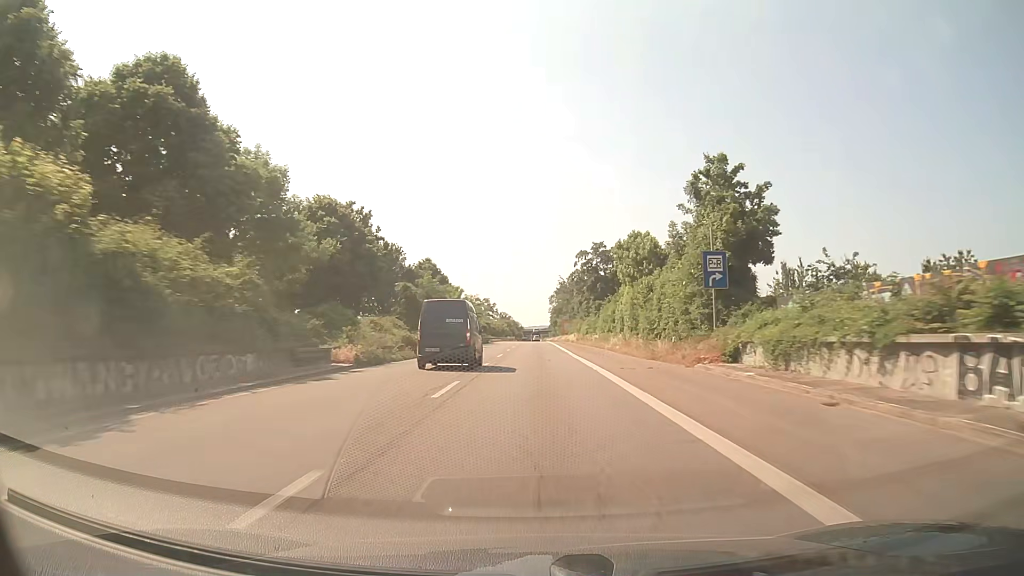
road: trunk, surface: asphalt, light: Day
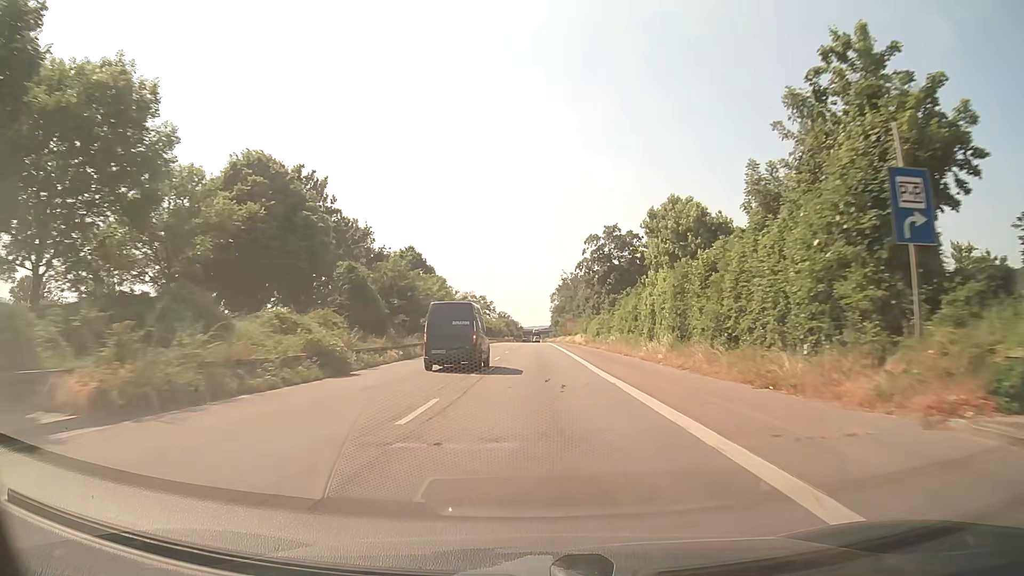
(0.0, +15.1) m; 0°
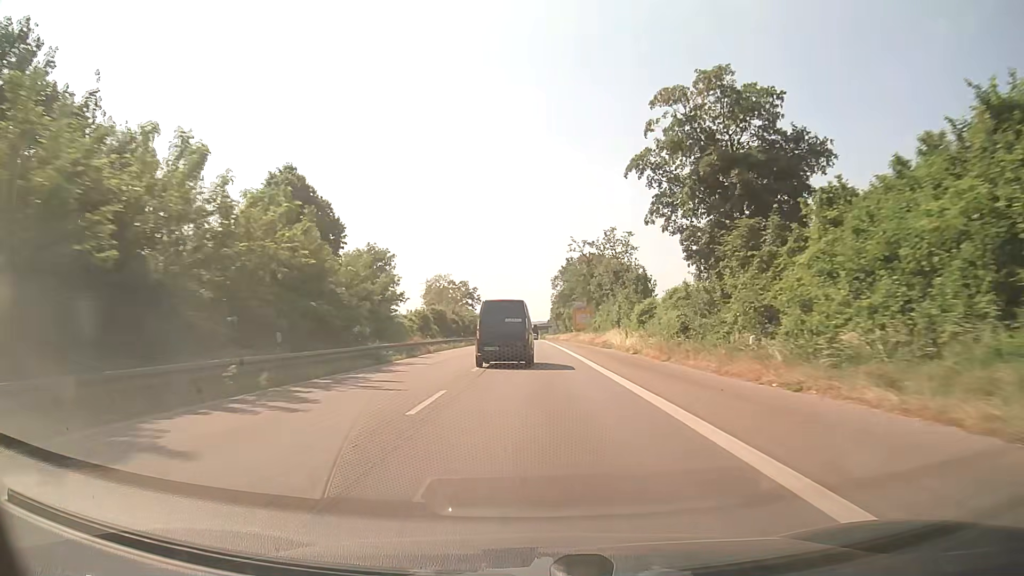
(+0.1, +45.1) m; 0°
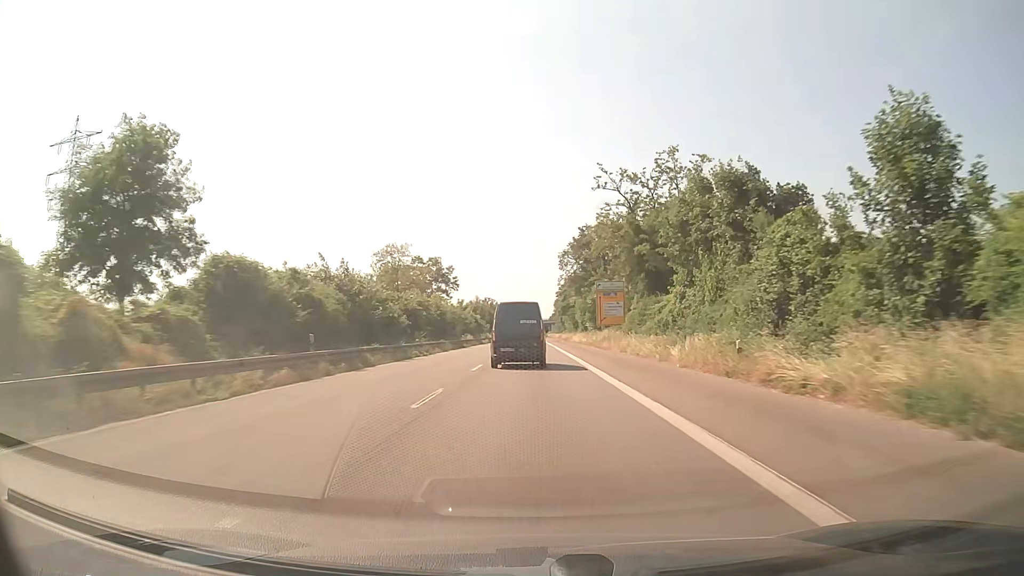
(-0.1, +44.6) m; 0°
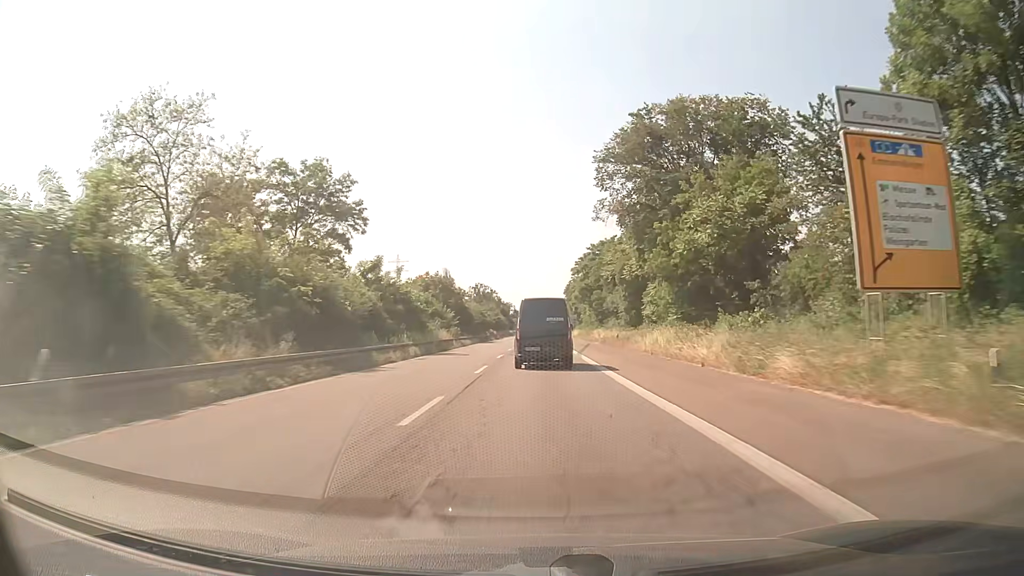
(-0.2, +59.6) m; 0°
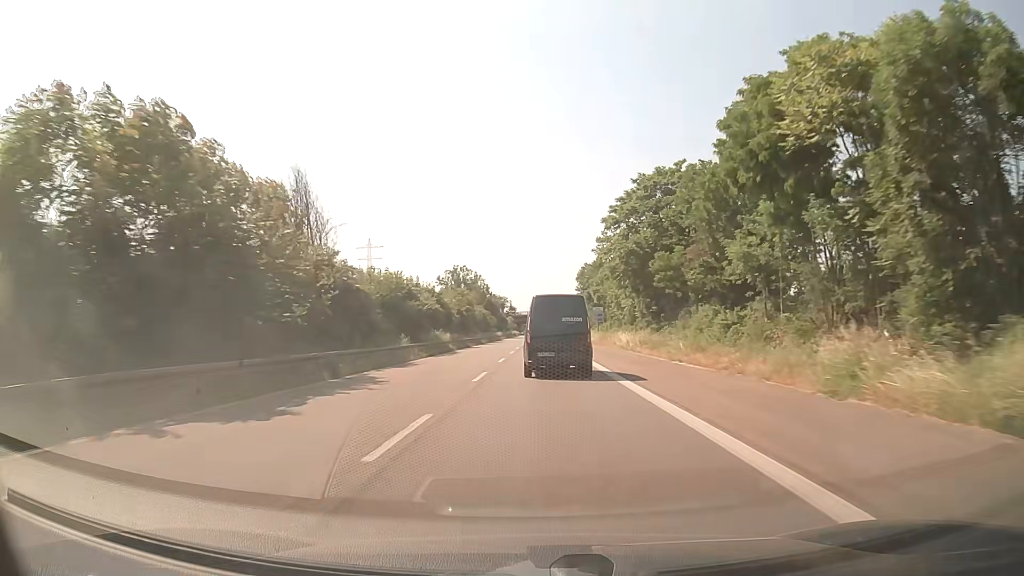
(+0.2, +59.9) m; 0°
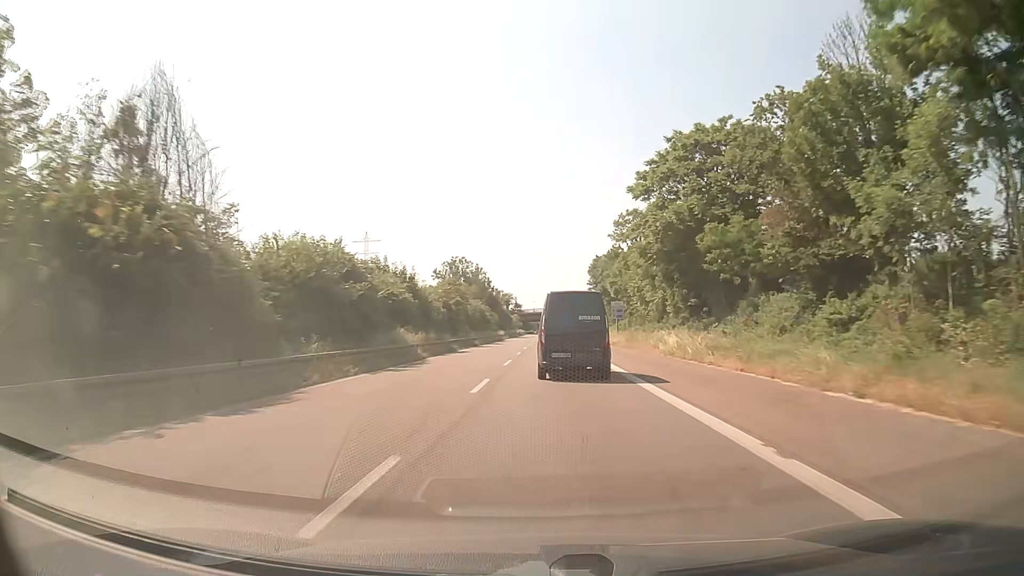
(-0.1, +15.3) m; -1°
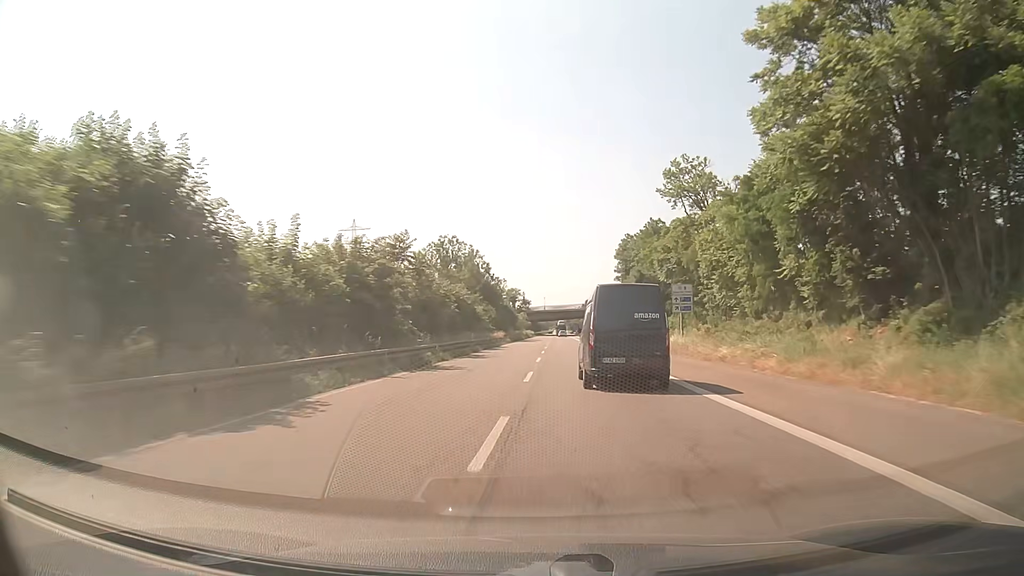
(-0.3, +31.1) m; -1°
(0, +10) (0, +20) (0, +30) (0, +40) (0, +50) (0, +60) (0, +70) (+1, +80) (+1, +90) (+1, +100) m
